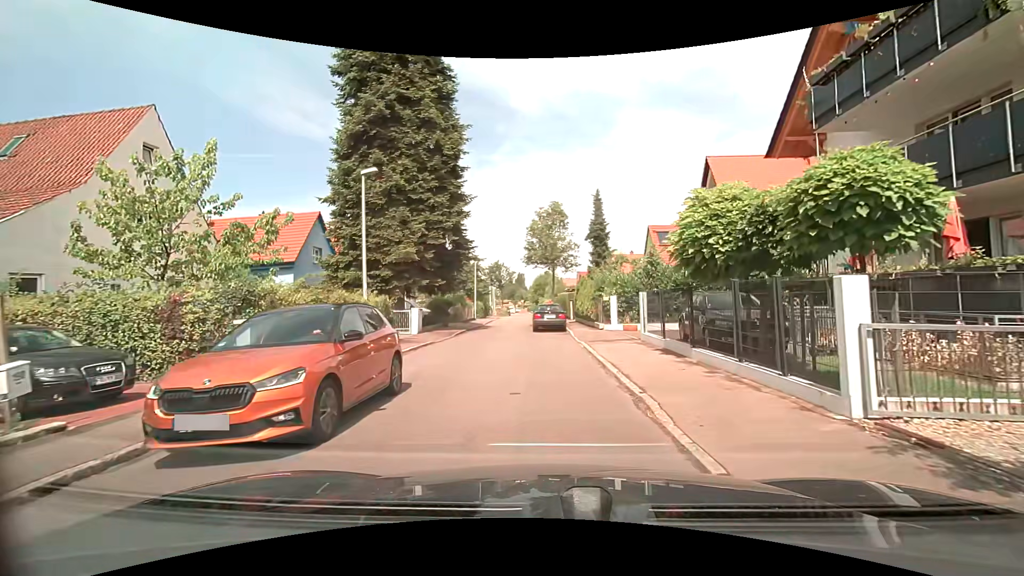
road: residential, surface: asphalt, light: Day
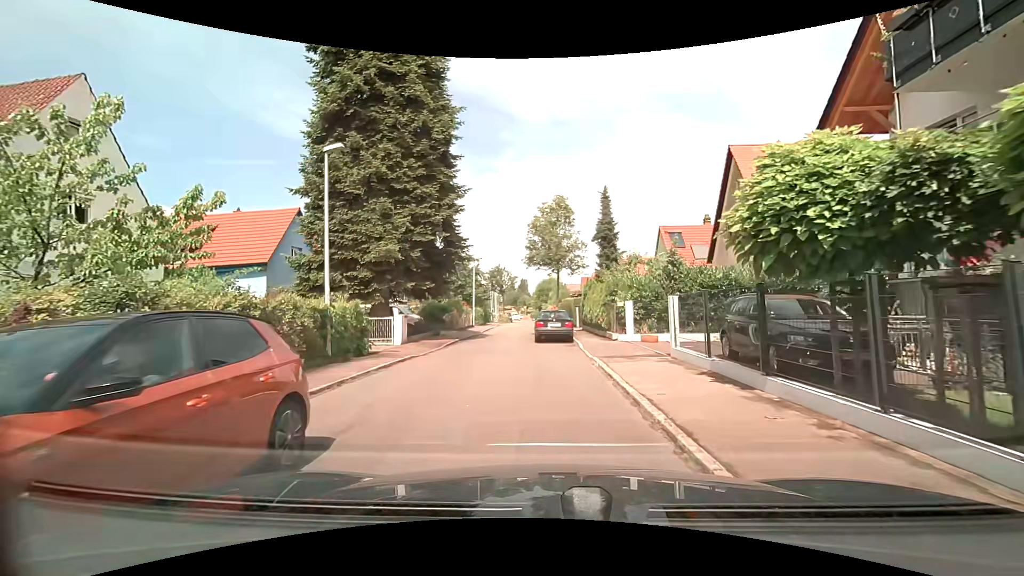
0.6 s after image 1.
(0.0, +3.3) m; -2°
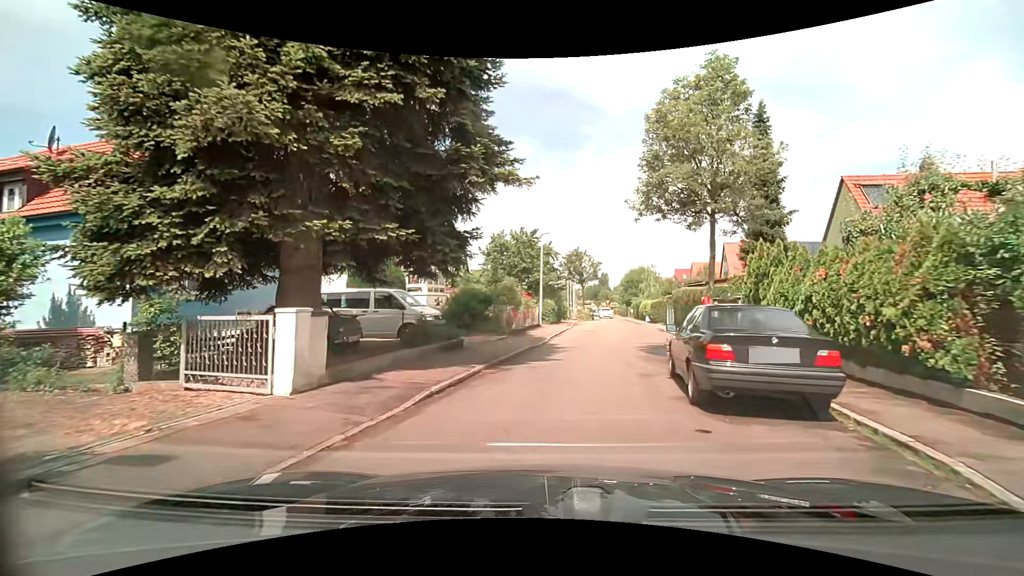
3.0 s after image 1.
(-0.8, +14.4) m; -10°
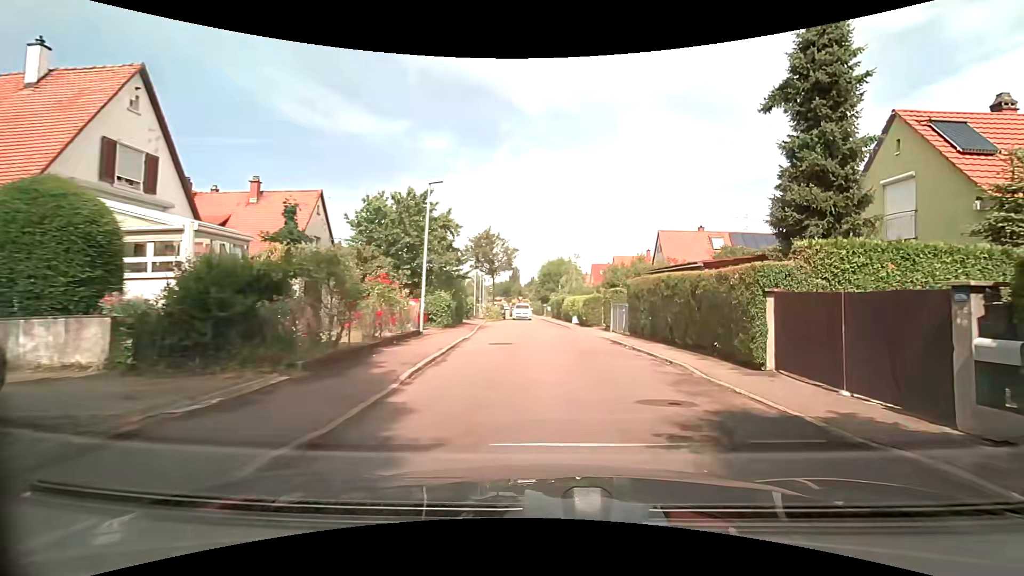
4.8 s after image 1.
(+0.7, +12.2) m; +10°
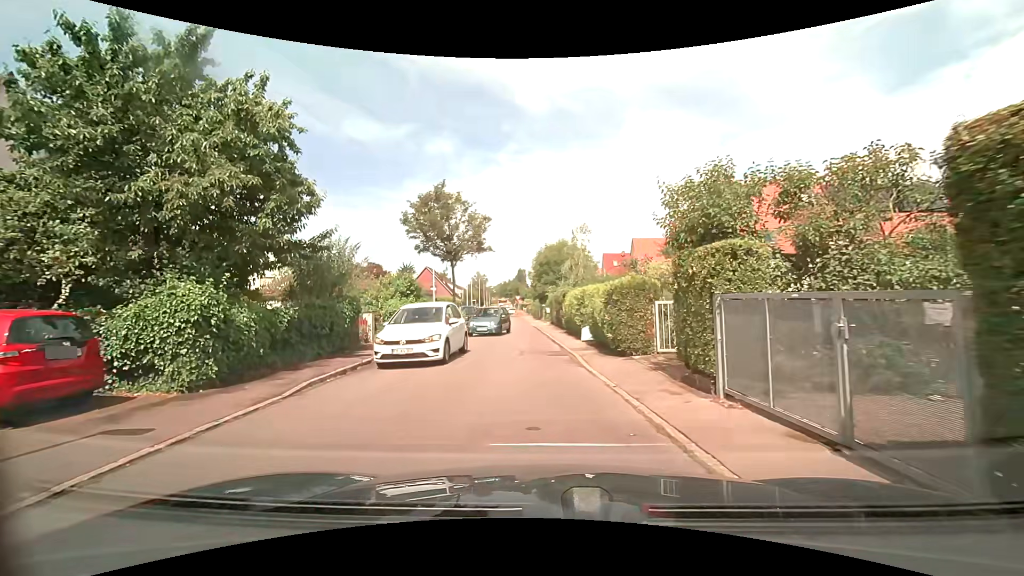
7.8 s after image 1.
(+1.3, +17.5) m; +2°
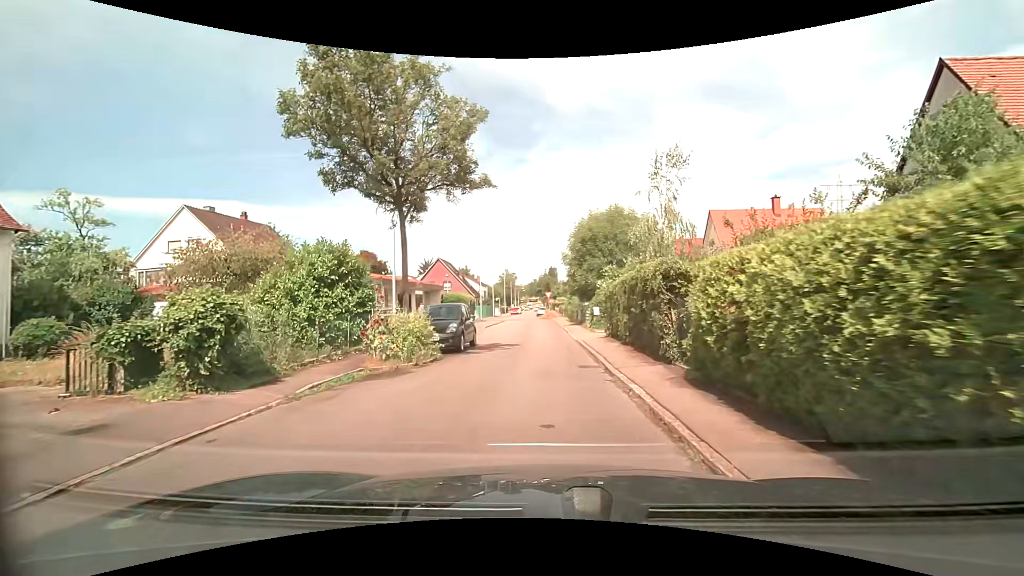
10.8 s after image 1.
(-1.0, +16.2) m; -5°
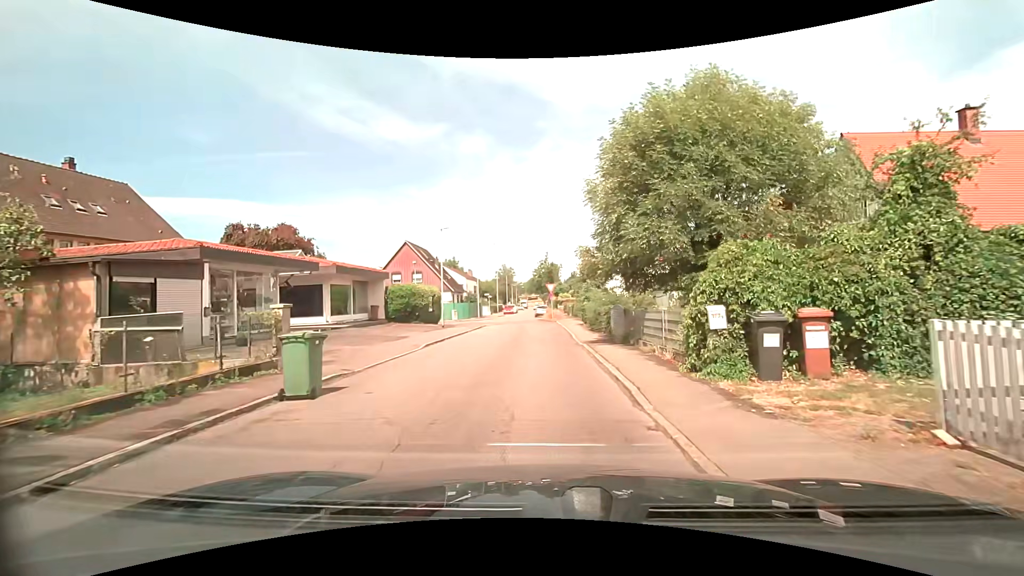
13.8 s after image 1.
(-0.1, +18.8) m; -1°
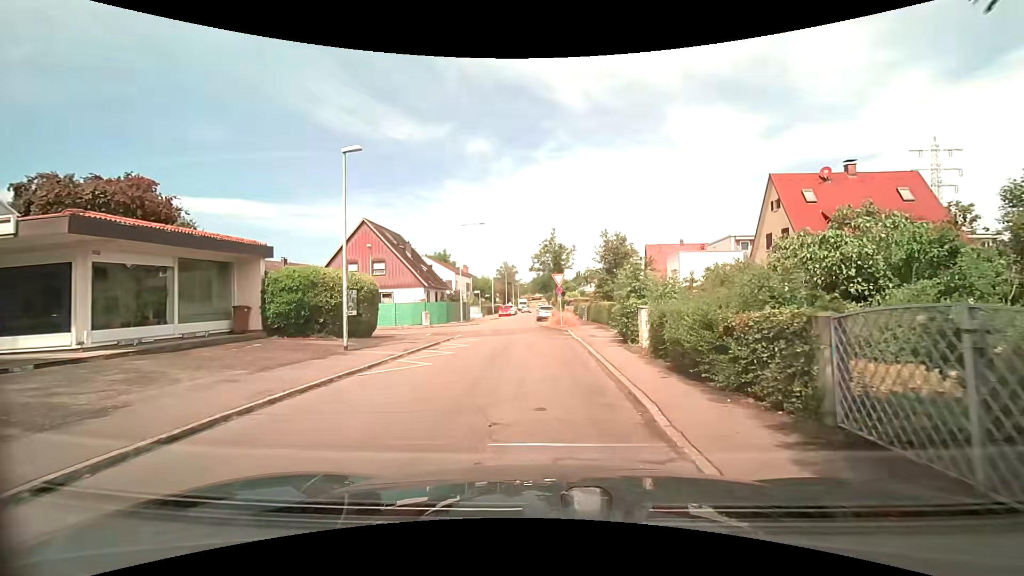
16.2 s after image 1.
(0.0, +15.2) m; -1°
(0, +10) (0, +20) (-1, +30) (-2, +40) (-2, +50) (-2, +60) (-1, +70) (-1, +80) (-1, +90) (-2, +100) m
